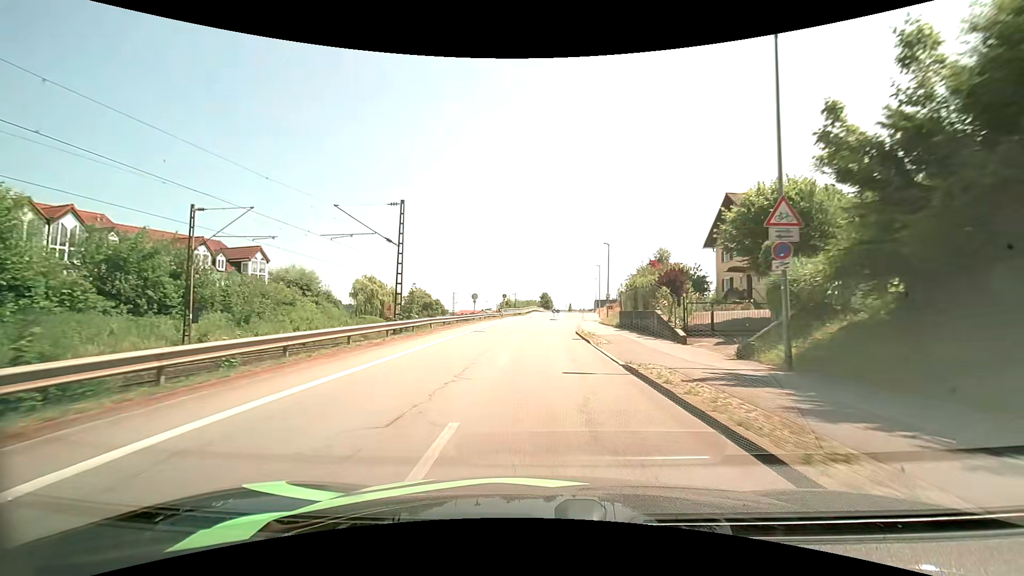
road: unclassified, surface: asphalt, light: Day
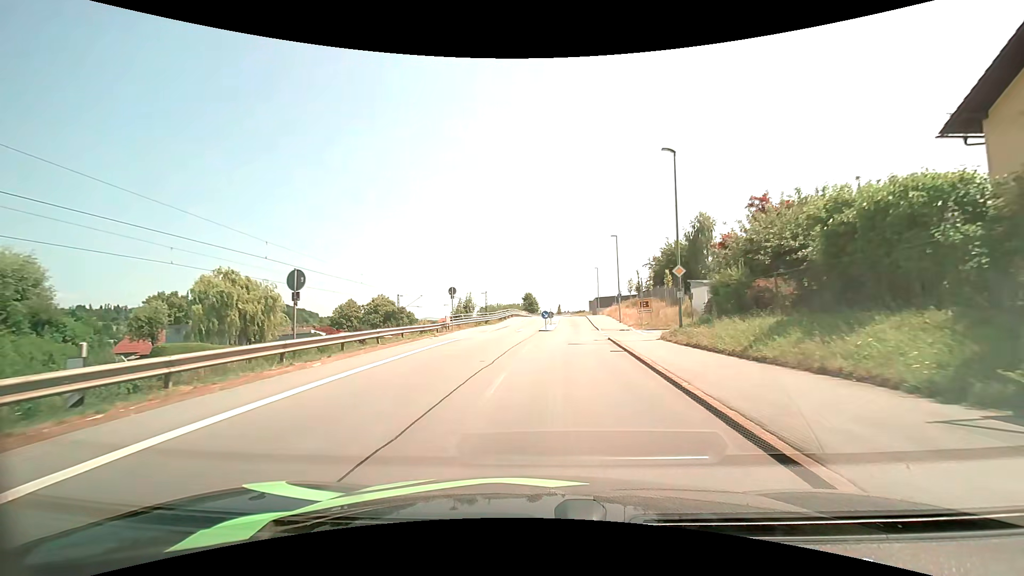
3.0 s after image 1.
(+0.5, +30.9) m; +2°
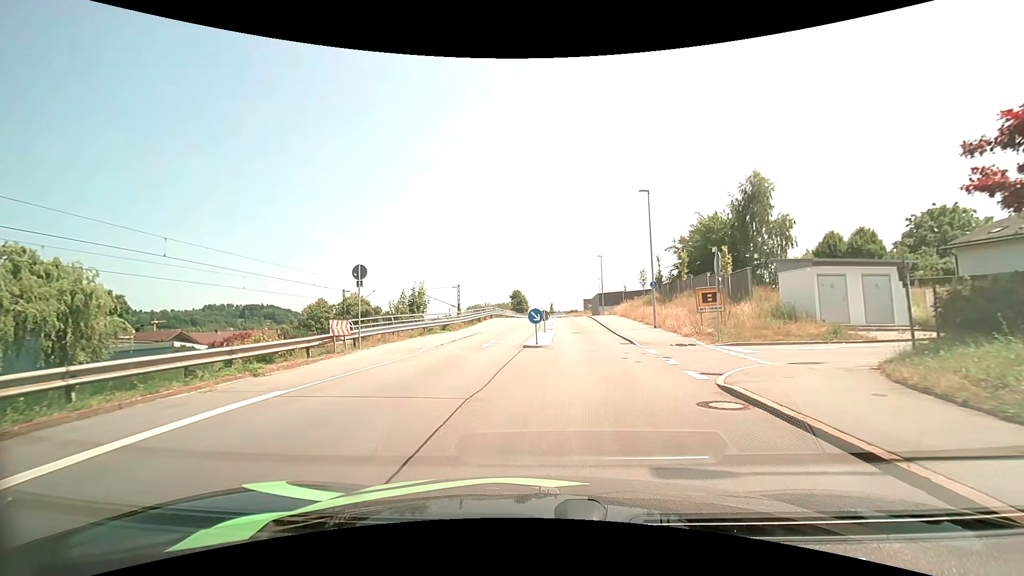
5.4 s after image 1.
(+0.2, +16.9) m; +1°
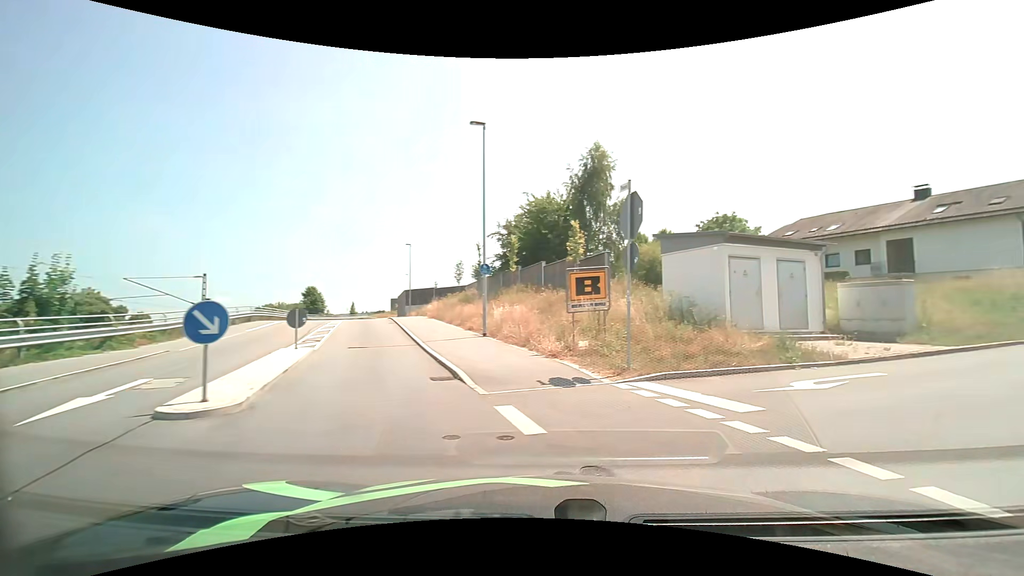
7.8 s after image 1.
(+0.9, +11.3) m; +20°
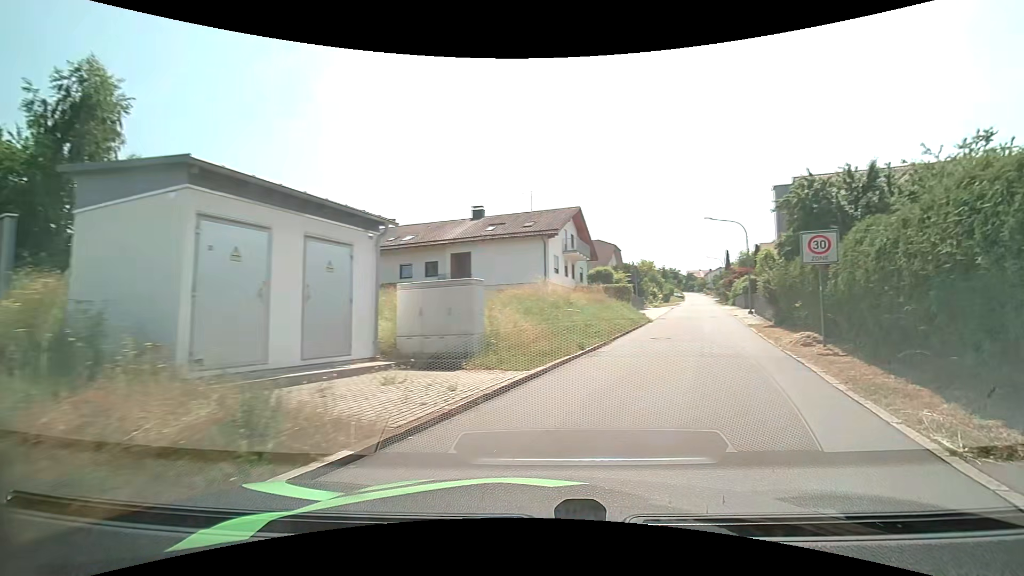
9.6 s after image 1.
(+3.4, +7.9) m; +45°
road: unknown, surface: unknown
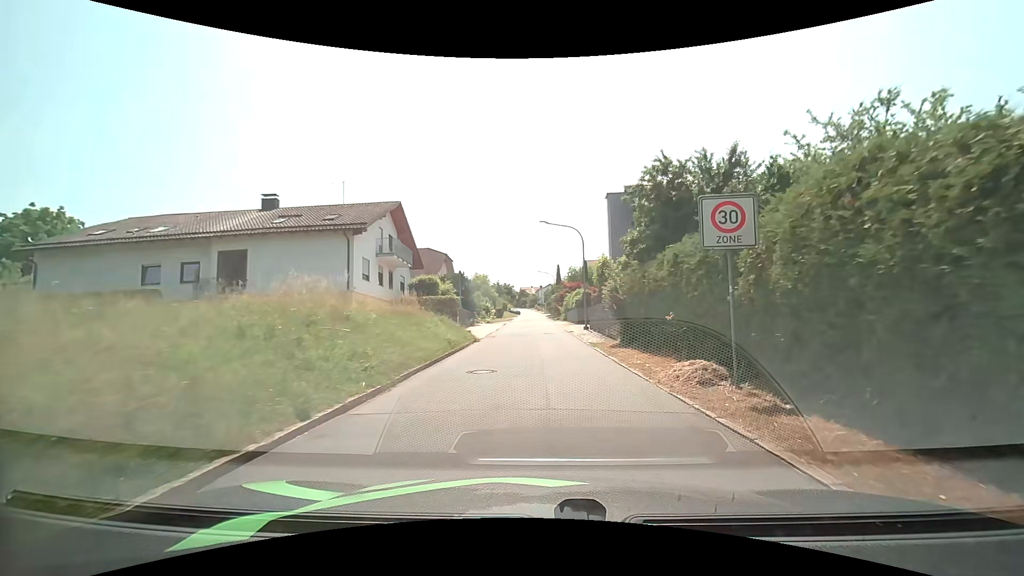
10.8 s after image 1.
(+1.5, +7.4) m; +19°
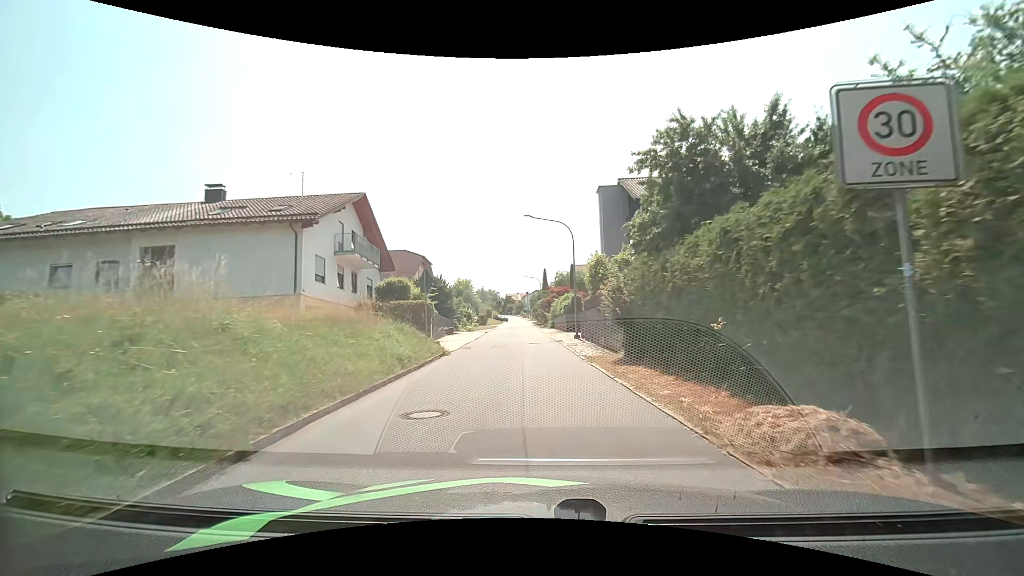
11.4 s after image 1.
(+0.1, +4.4) m; +2°
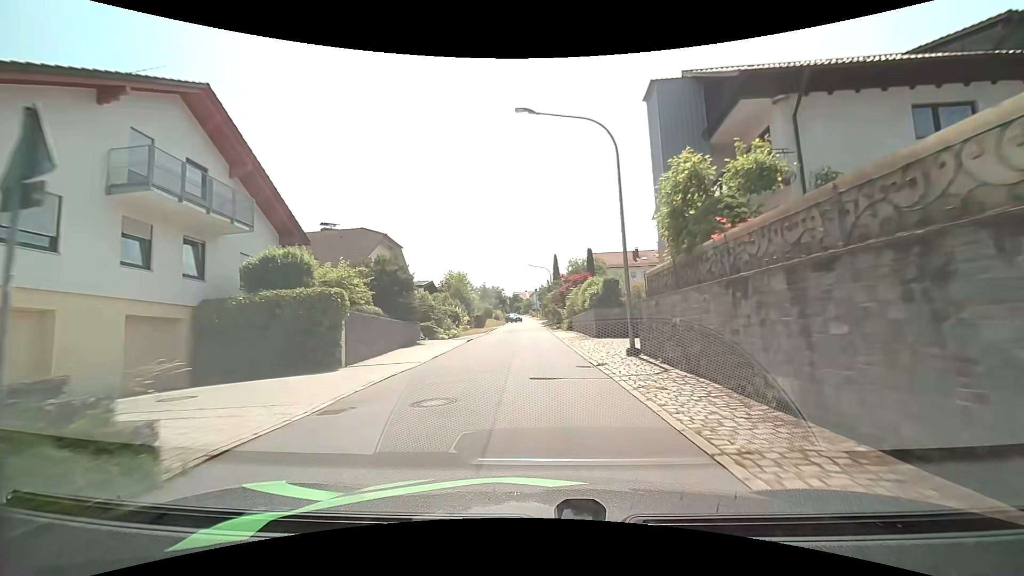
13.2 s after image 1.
(0.0, +15.9) m; -1°
(0, +10) (0, +20) (-1, +30) (-1, +40) (-1, +50) (-2, +60) (-1, +70) (+6, +76) (+16, +77) (+26, +77) m
